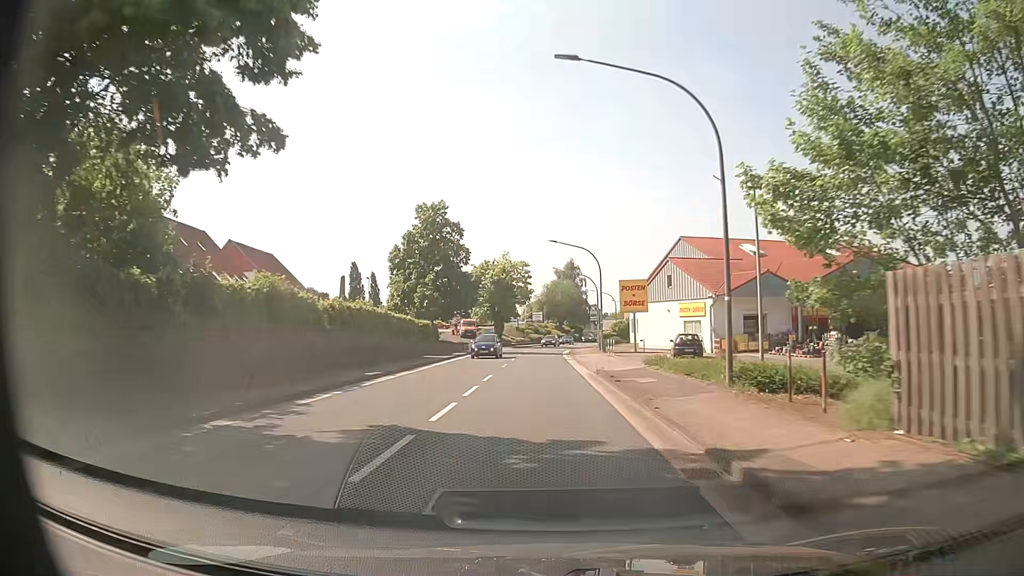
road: primary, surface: asphalt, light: Day
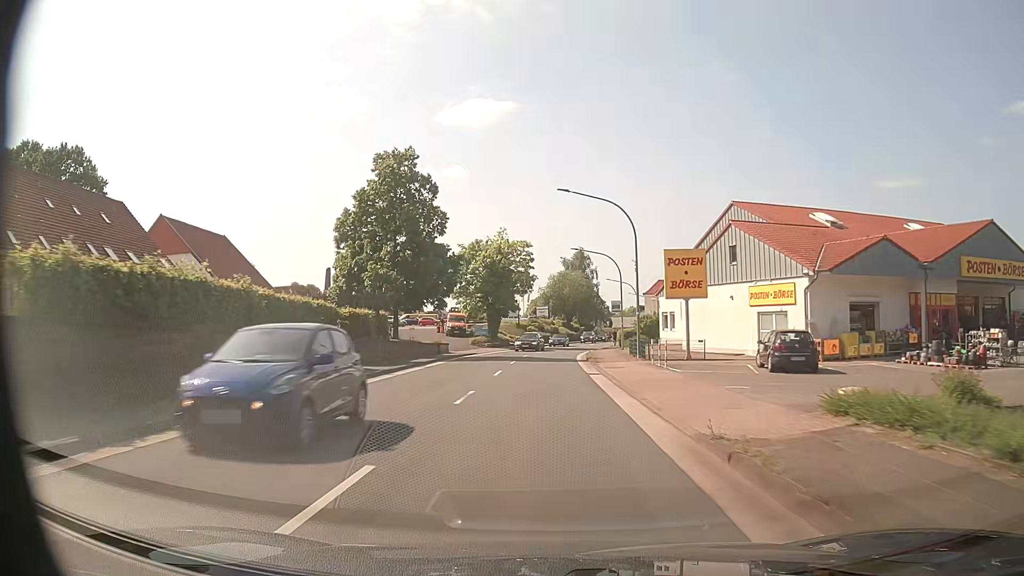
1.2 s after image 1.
(-0.1, +16.5) m; 0°
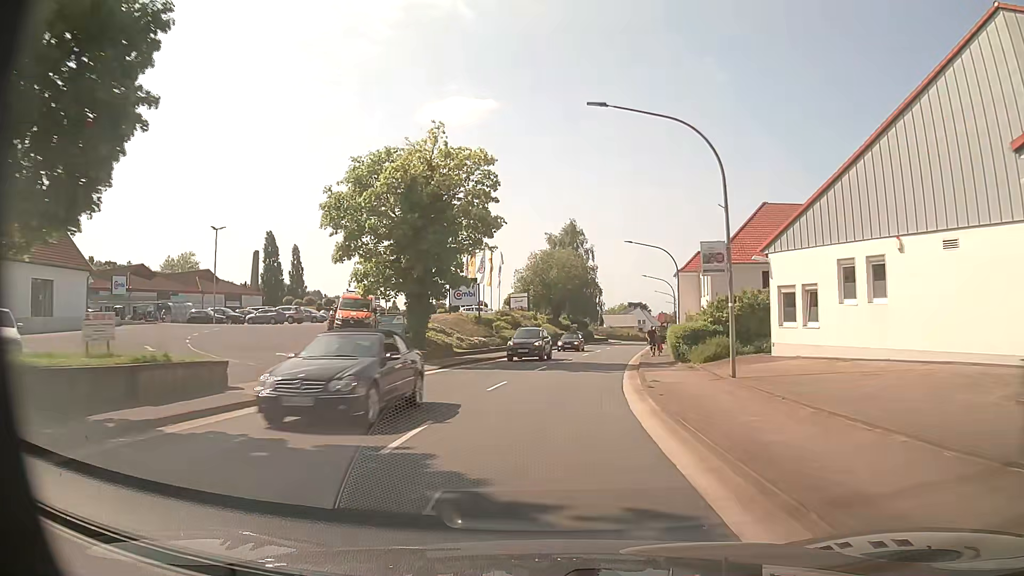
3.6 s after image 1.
(0.0, +32.8) m; +1°
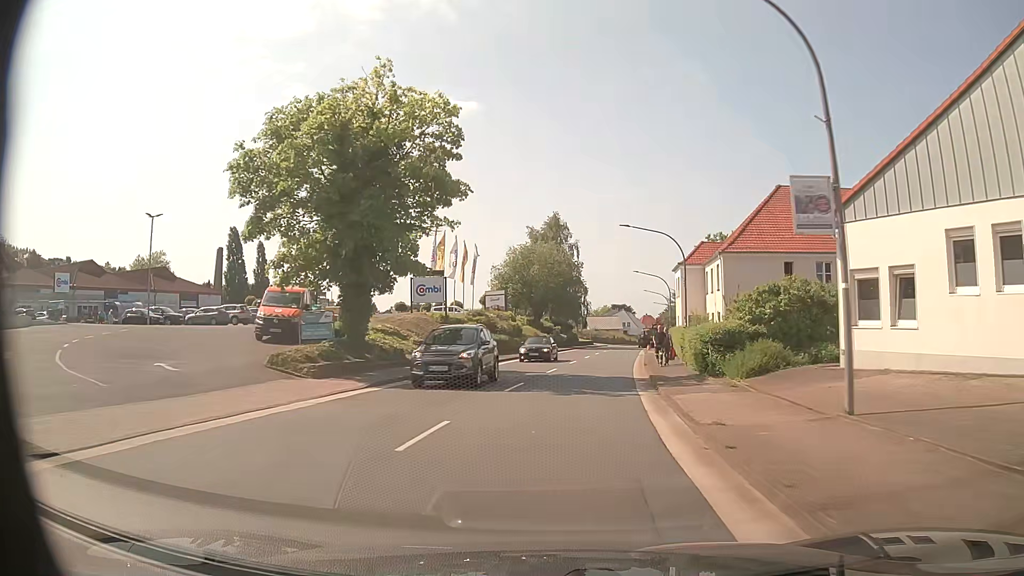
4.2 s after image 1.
(+0.1, +8.2) m; +2°
(0, +10) (+1, +20) (+2, +30) (+3, +40) (+5, +50) (+6, +60) (+7, +70) (+8, +80) (+10, +89) (+12, +99) m
